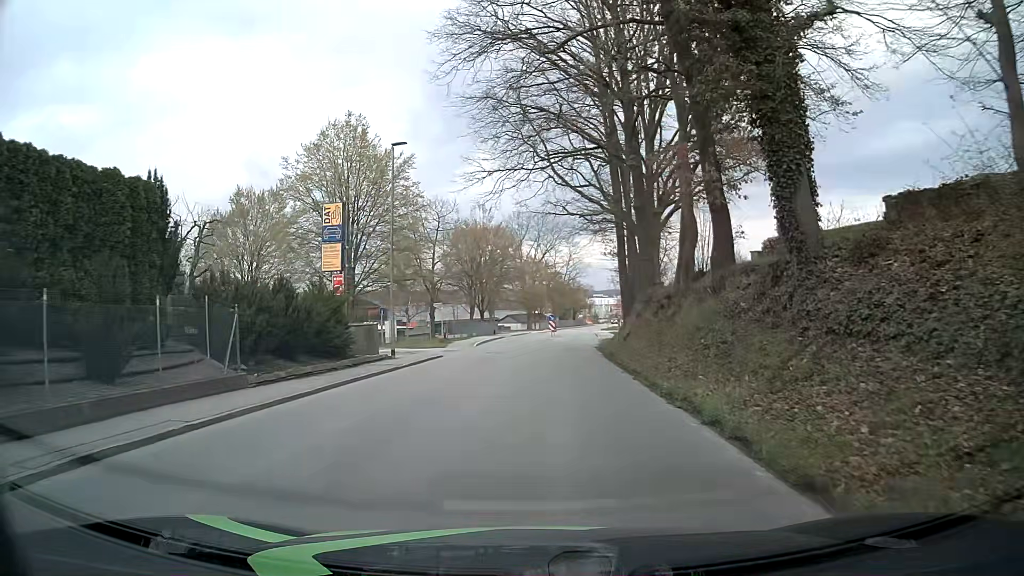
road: tertiary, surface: asphalt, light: Day
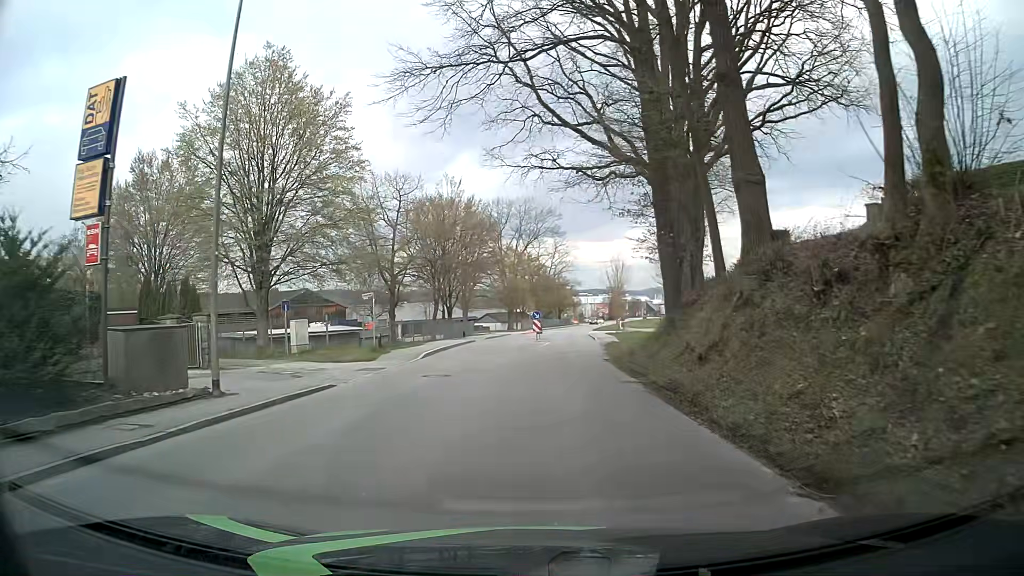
(+0.2, +13.5) m; +2°
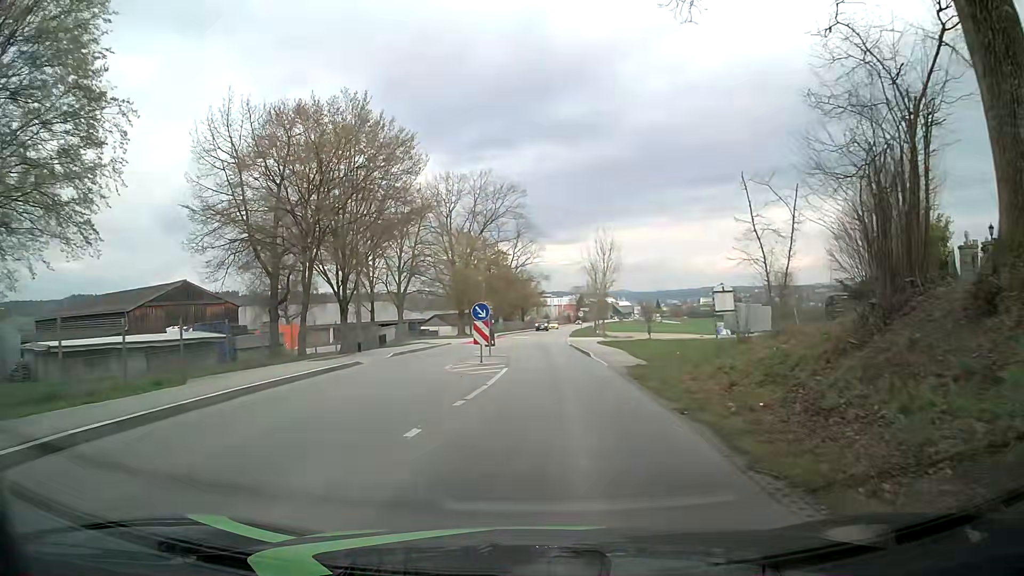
(+0.4, +22.4) m; +4°
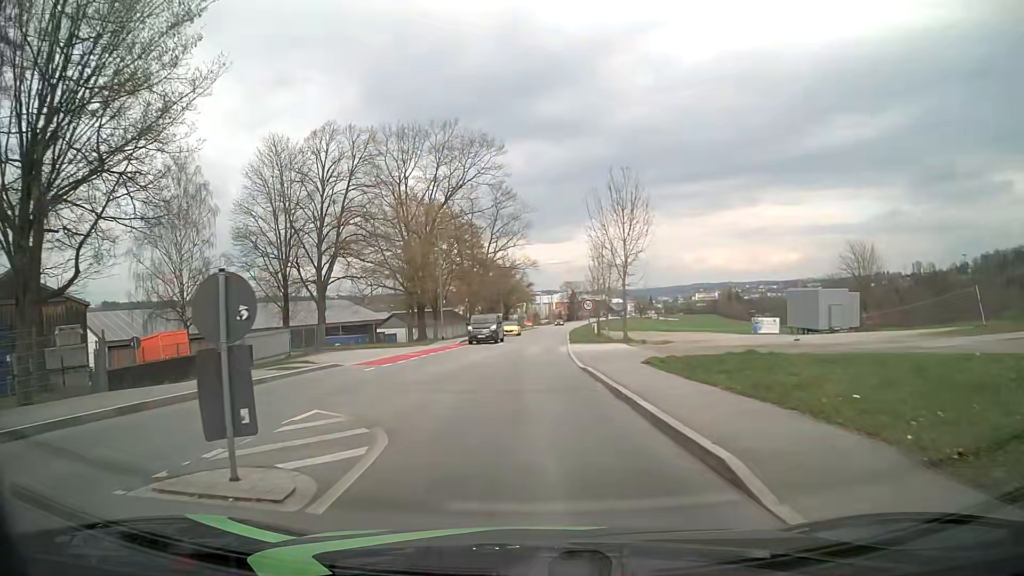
(+0.2, +22.5) m; +1°
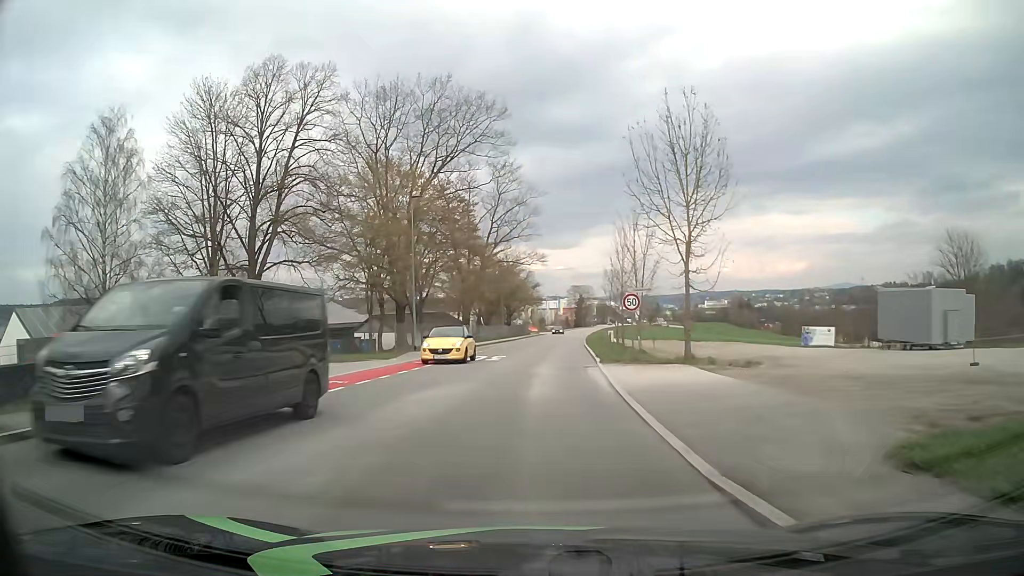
(-0.3, +13.5) m; -1°
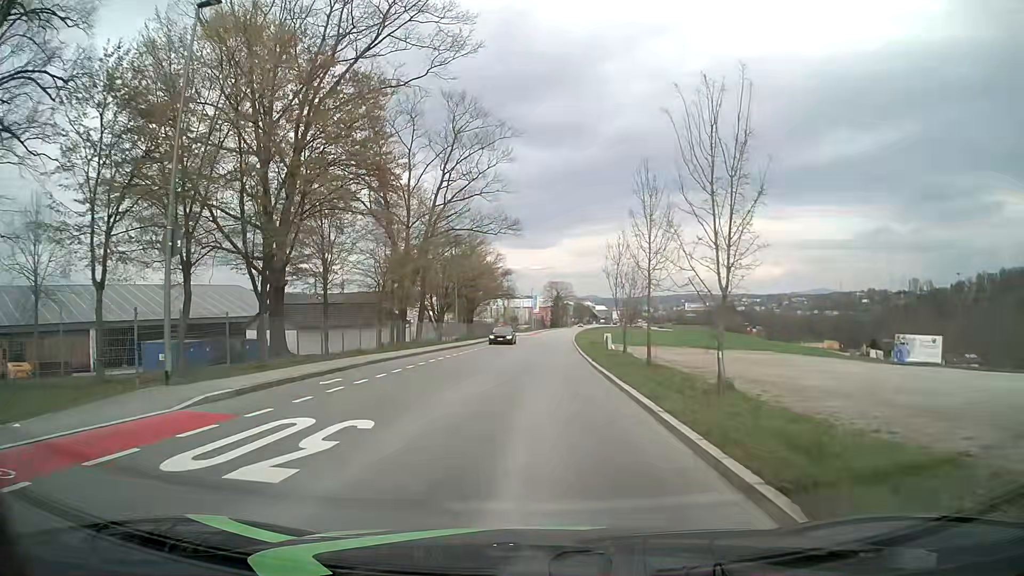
(+0.6, +22.3) m; +3°
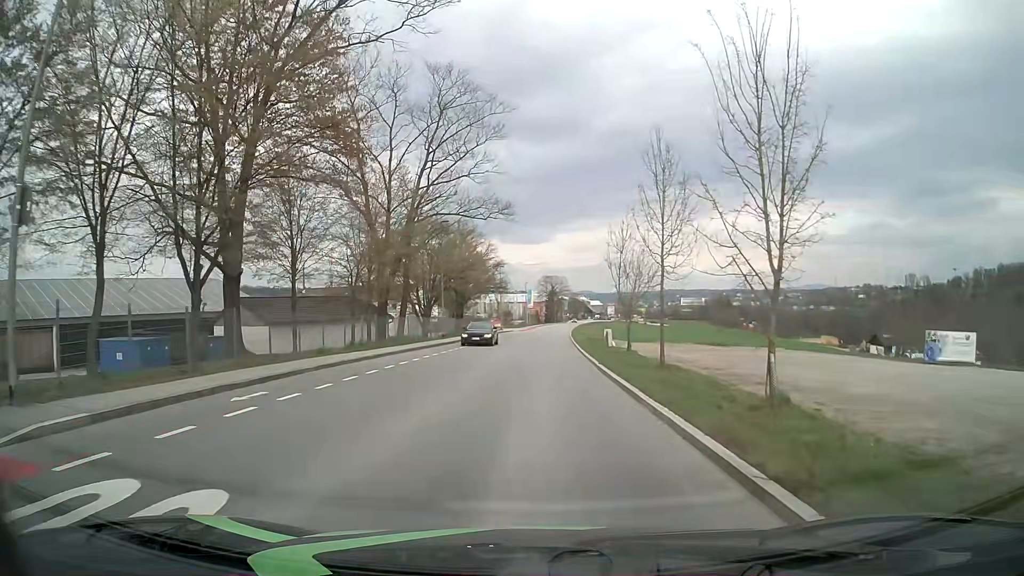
(0.0, +4.6) m; -1°
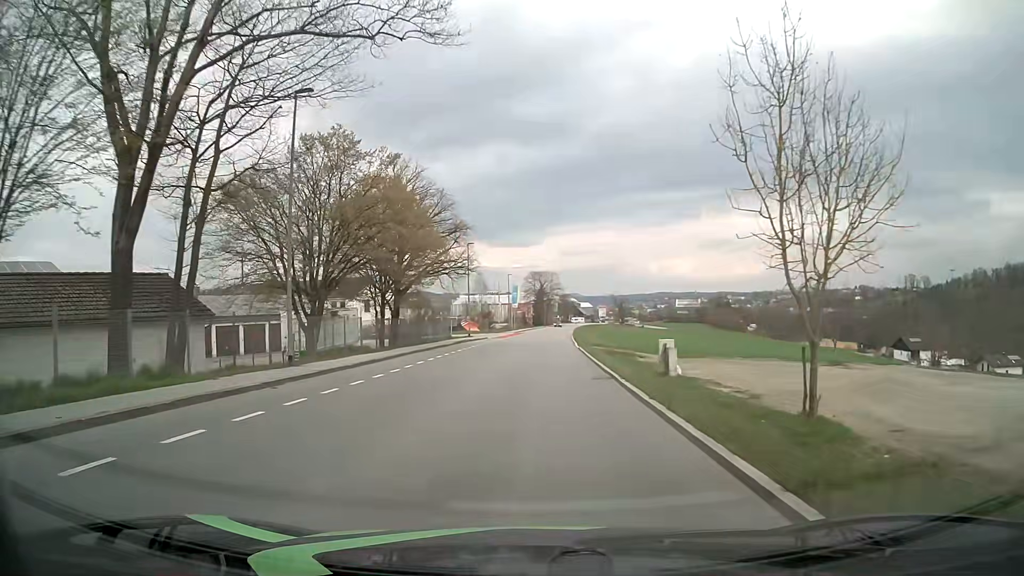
(+0.8, +28.4) m; +2°
(0, +10) (0, +20) (0, +30) (+1, +40) (+1, +50) (+2, +60) (+2, +70) (+3, +80) (+3, +90) (+4, +100) m
